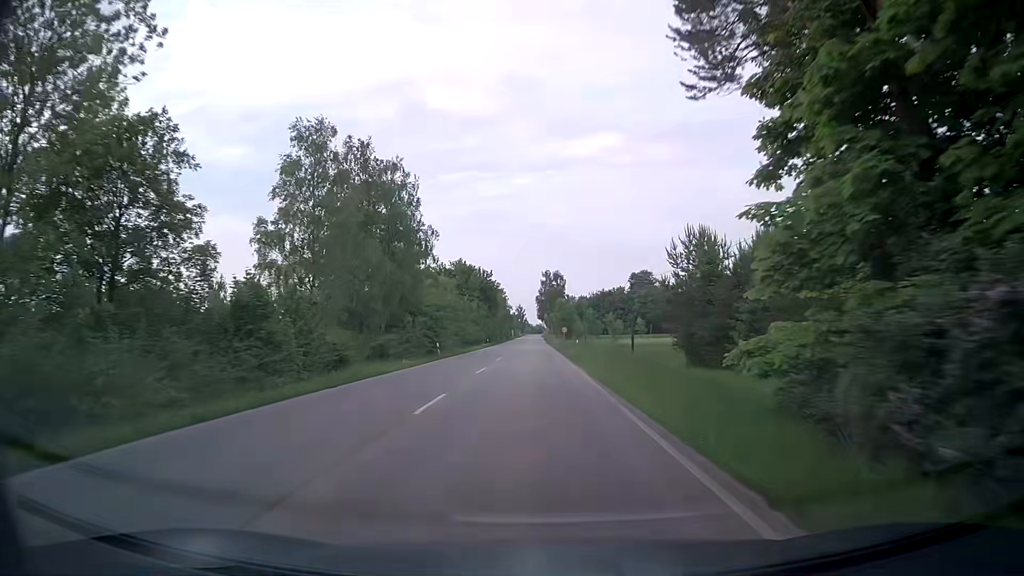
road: secondary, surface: asphalt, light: Day
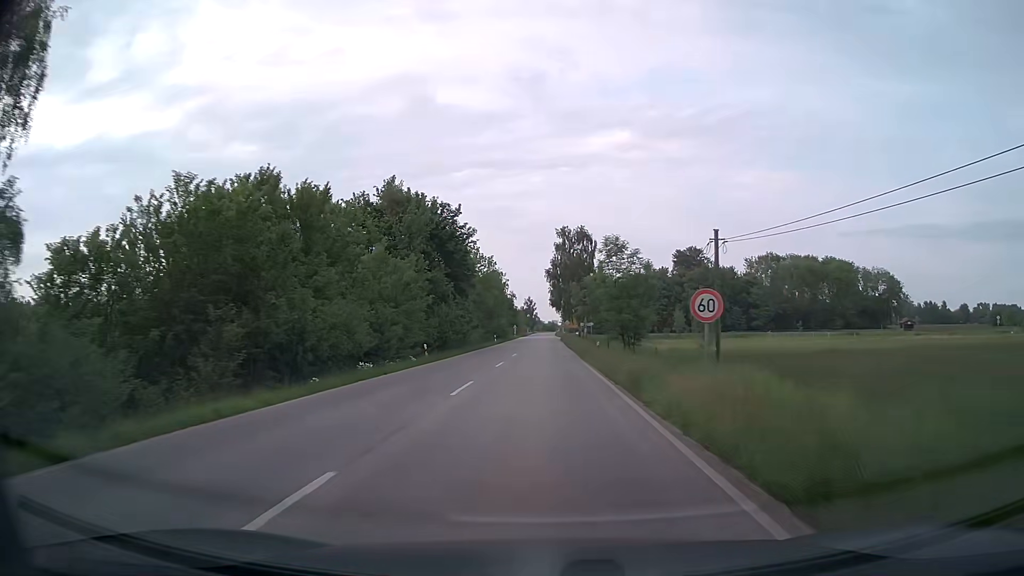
(-0.4, +56.7) m; -1°
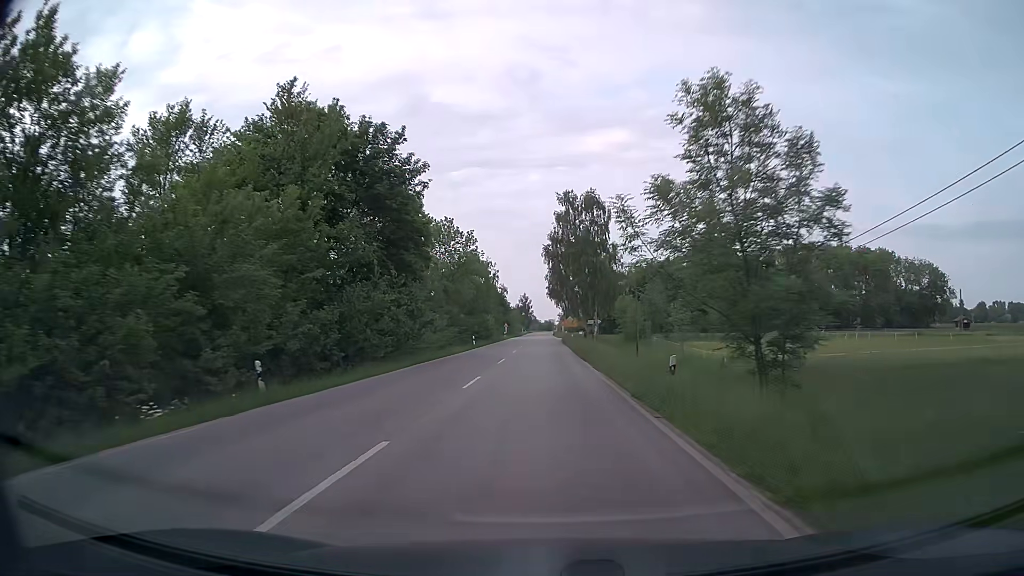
(0.0, +22.0) m; 0°
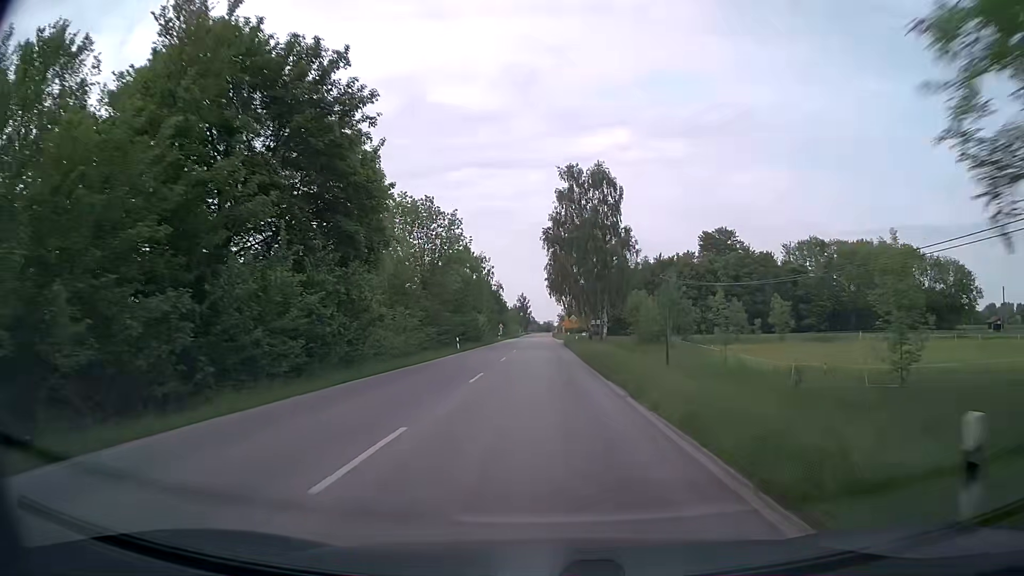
(0.0, +10.8) m; 0°
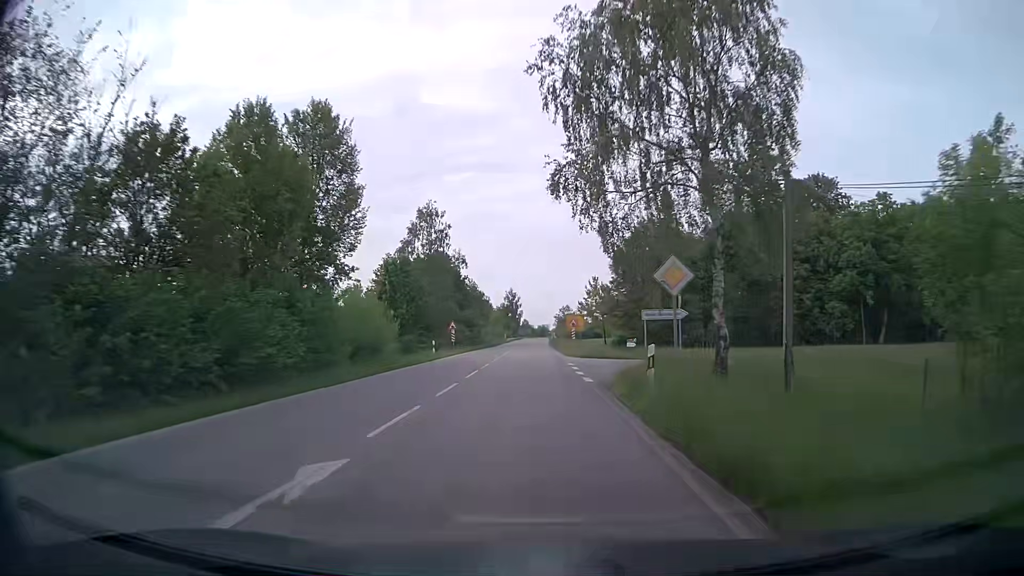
(+0.3, +52.5) m; 0°
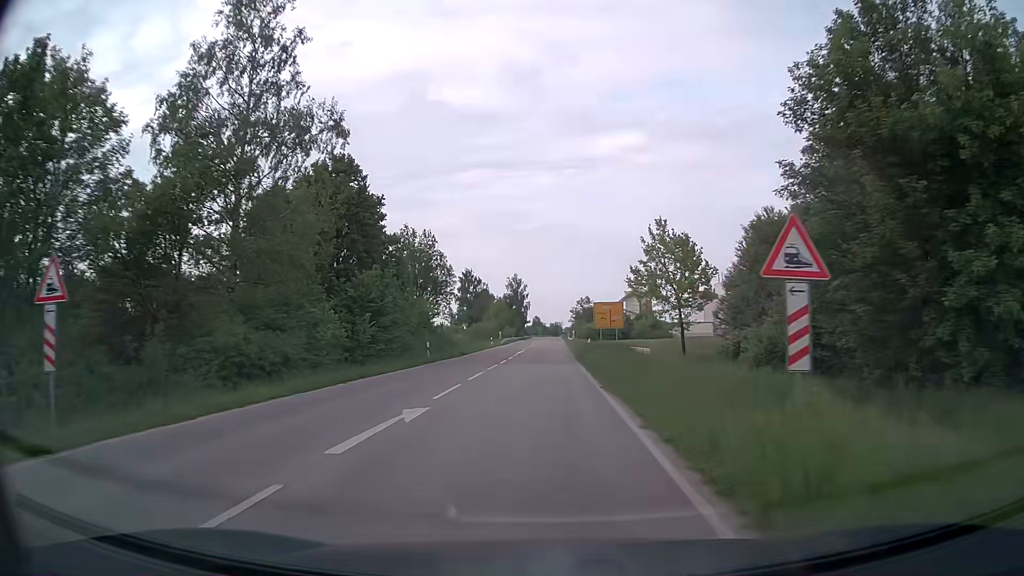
(-0.2, +48.7) m; -1°
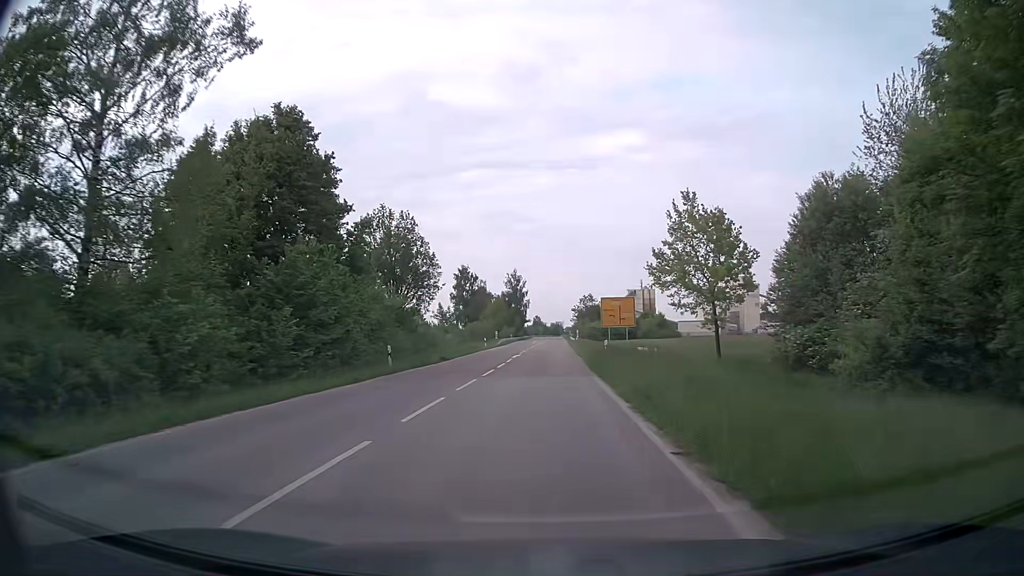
(0.0, +9.5) m; 0°
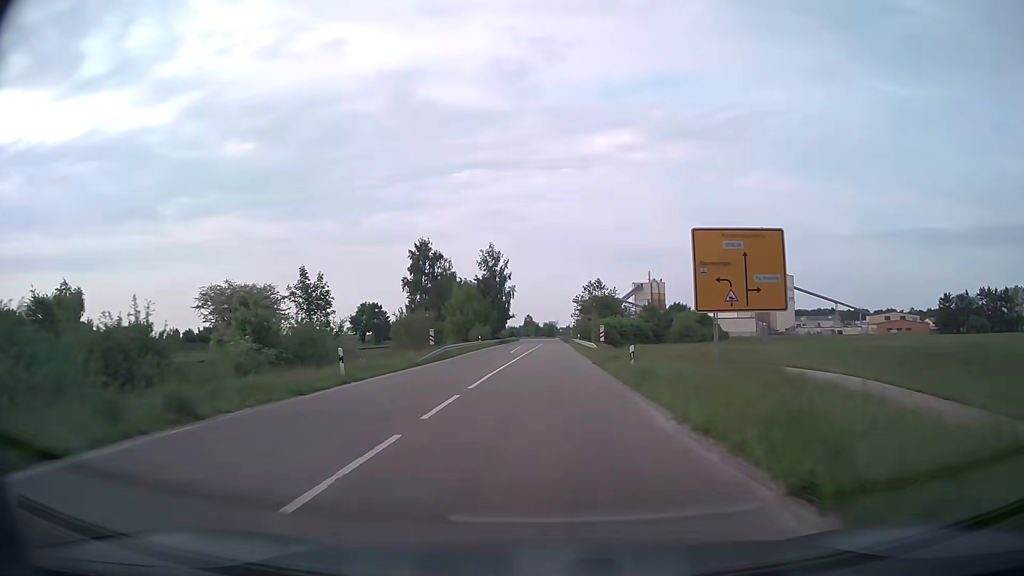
(+0.1, +47.3) m; +1°
(0, +10) (0, +20) (0, +30) (0, +40) (0, +50) (0, +60) (+1, +70) (+1, +80) (+1, +90) (+1, +100) m
